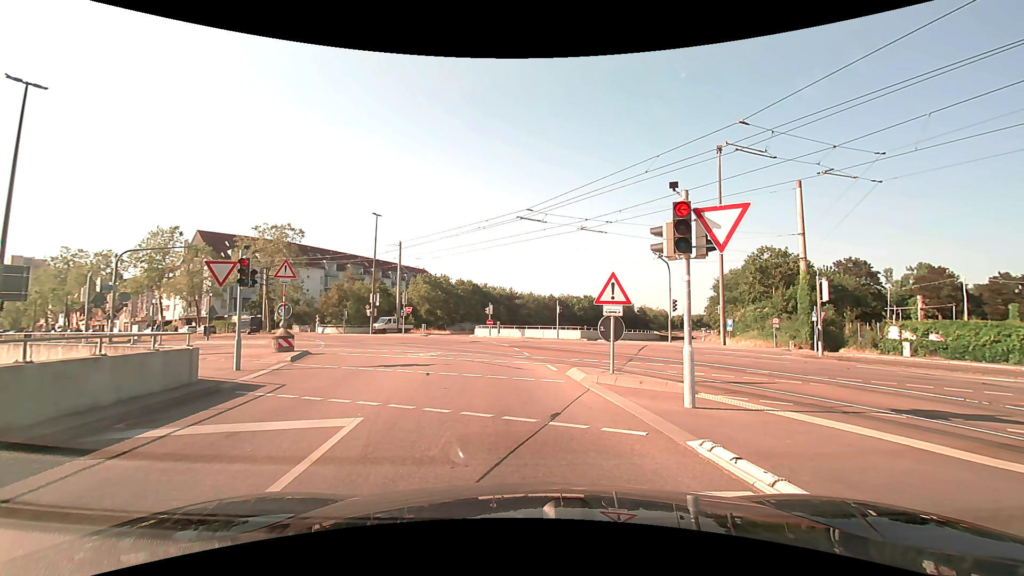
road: tertiary_link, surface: asphalt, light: Day
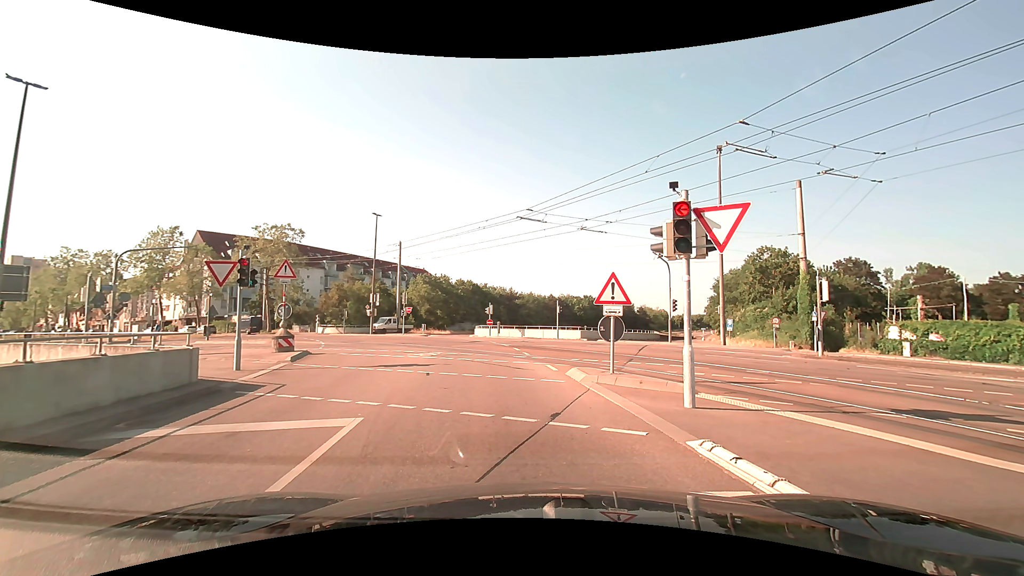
(0.0, 0.0) m; 0°
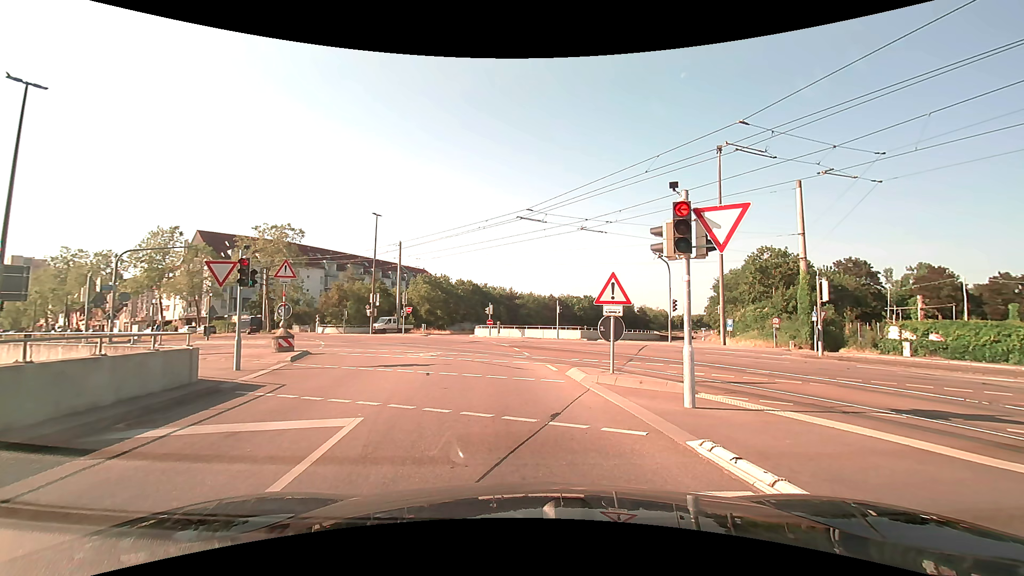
(0.0, 0.0) m; 0°
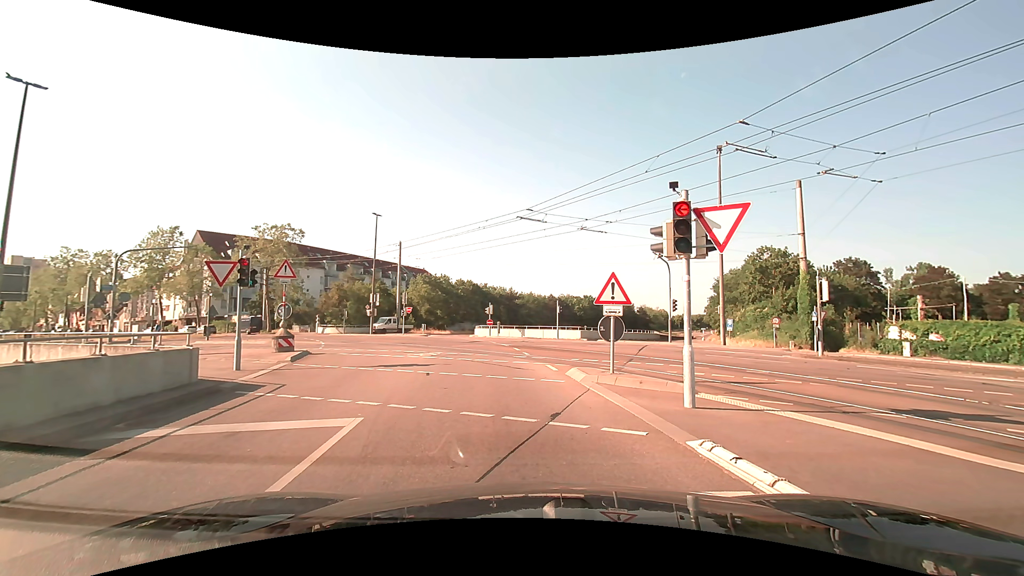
(0.0, 0.0) m; 0°
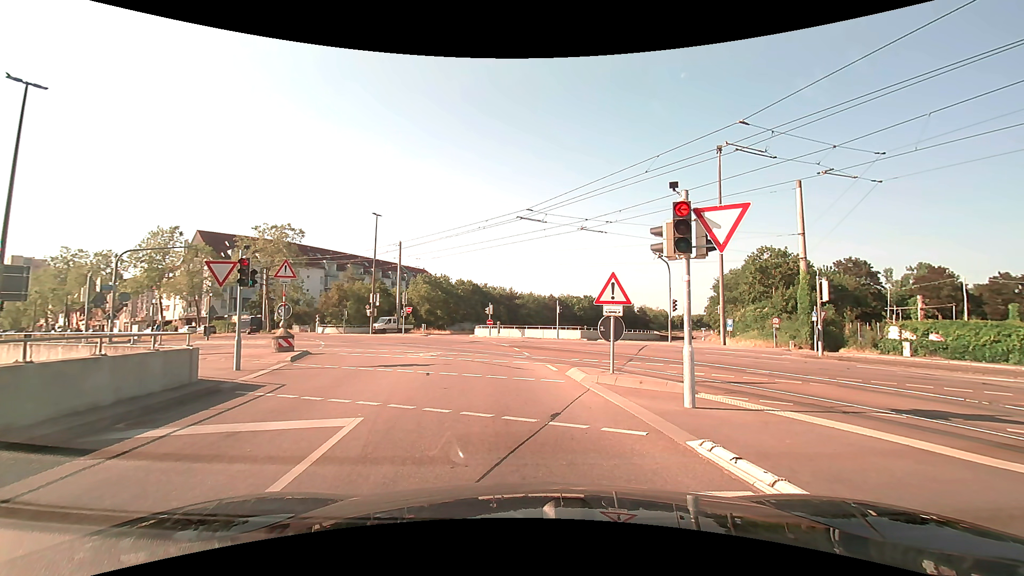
(0.0, 0.0) m; 0°
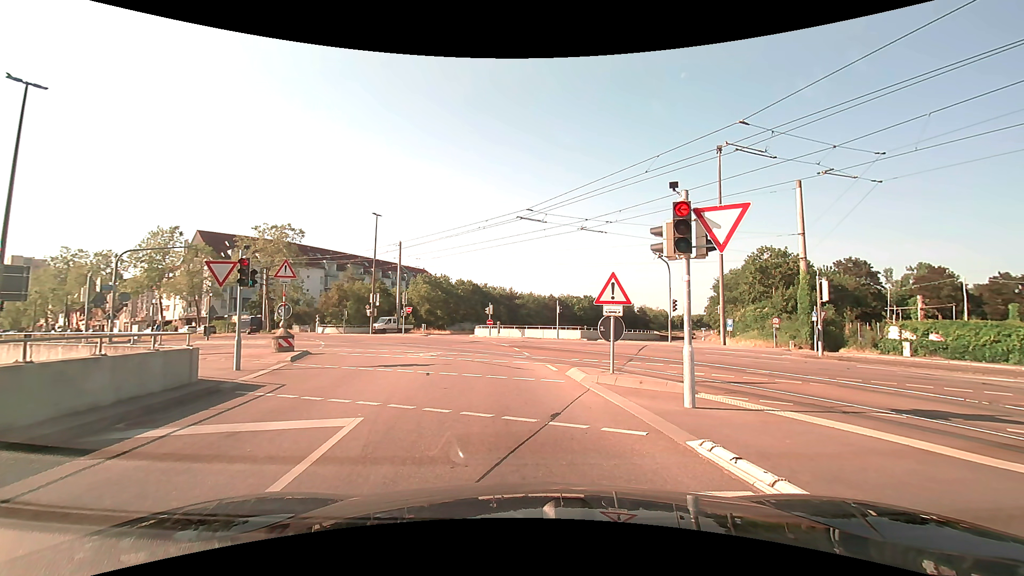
(0.0, 0.0) m; 0°
(-1, +10) (-2, +20) (-5, +30) (-9, +39) (-15, +47) (-22, +53) (-31, +59) (-39, +65) (-47, +70) (-56, +76) m
